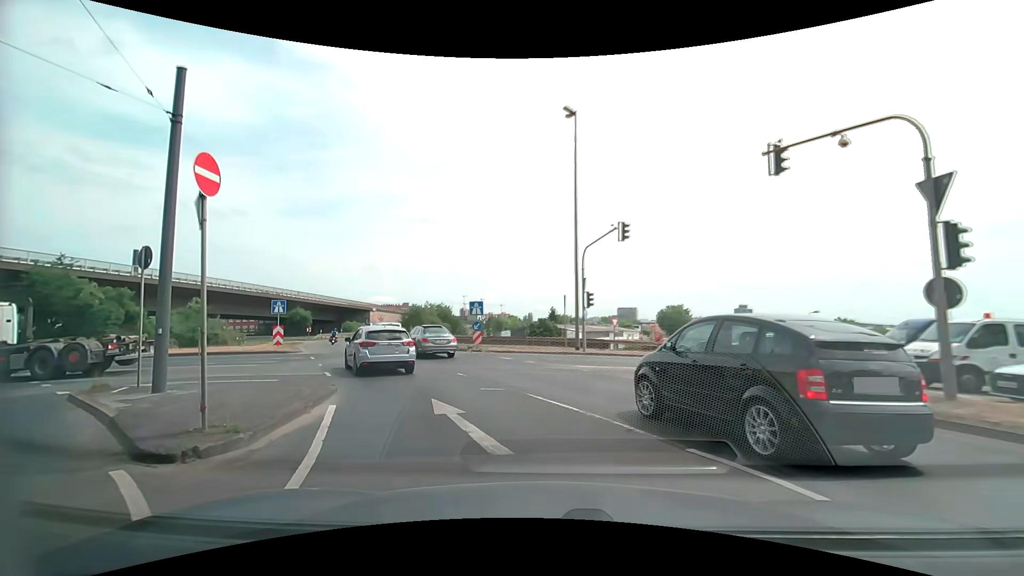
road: primary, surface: asphalt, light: Day
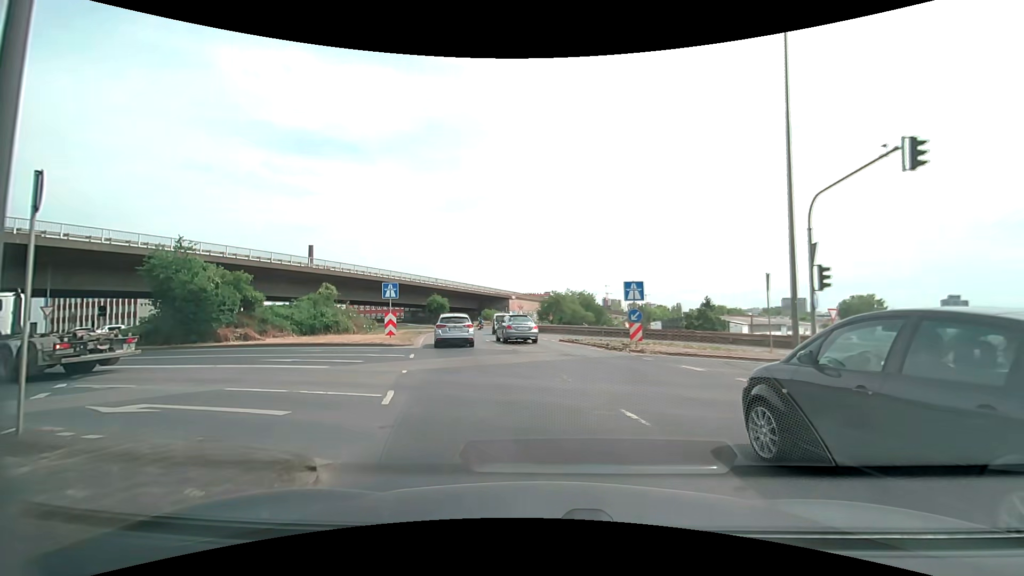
(-1.2, +7.7) m; -16°
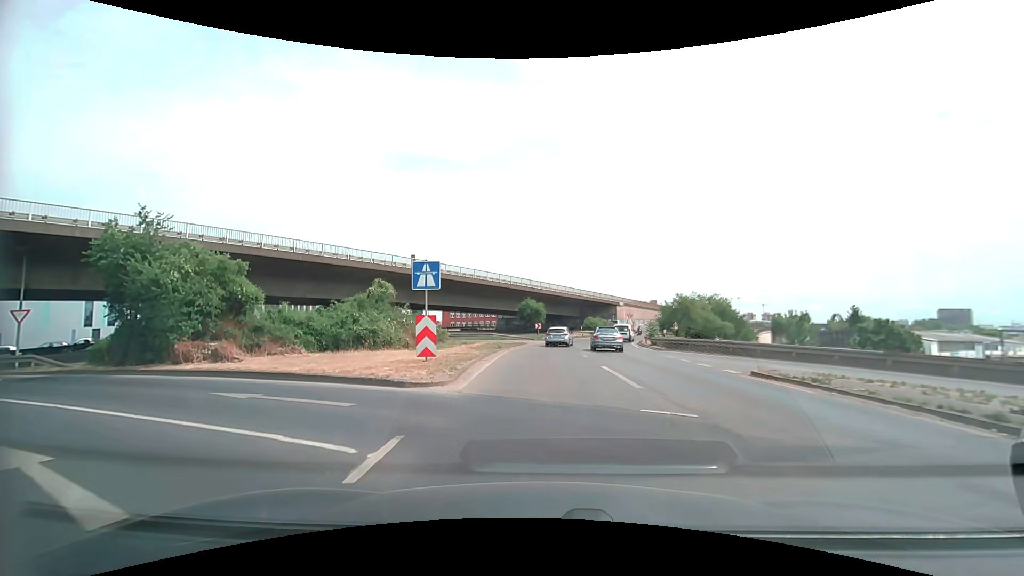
(-1.8, +13.1) m; -11°
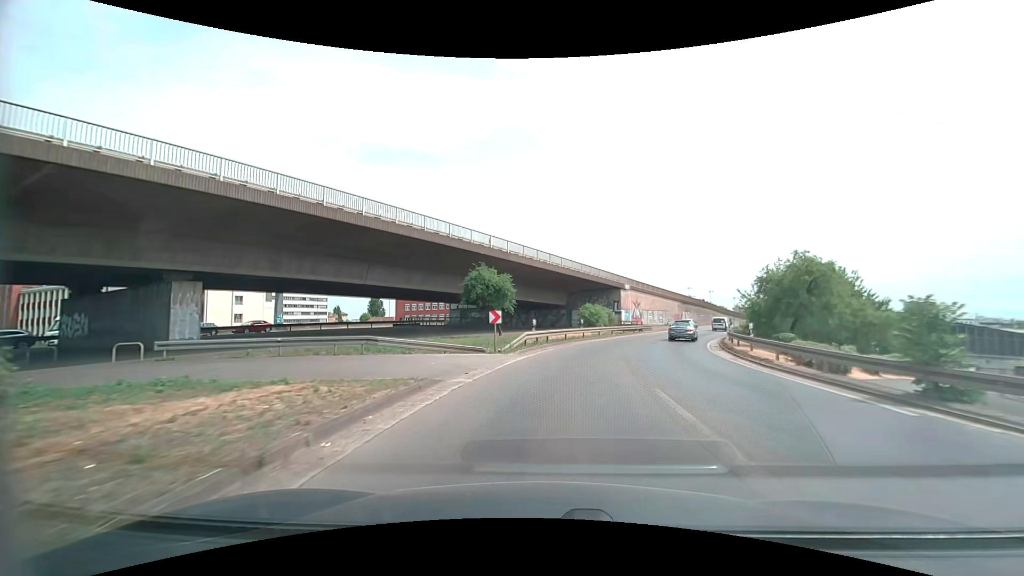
(-0.3, +30.6) m; +1°
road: motorway_link
(+1, +10) (+2, +20) (+4, +30) (+7, +39) (+11, +48) (+15, +58) (+19, +67) (+23, +76) (+27, +85) (+31, +94) m
